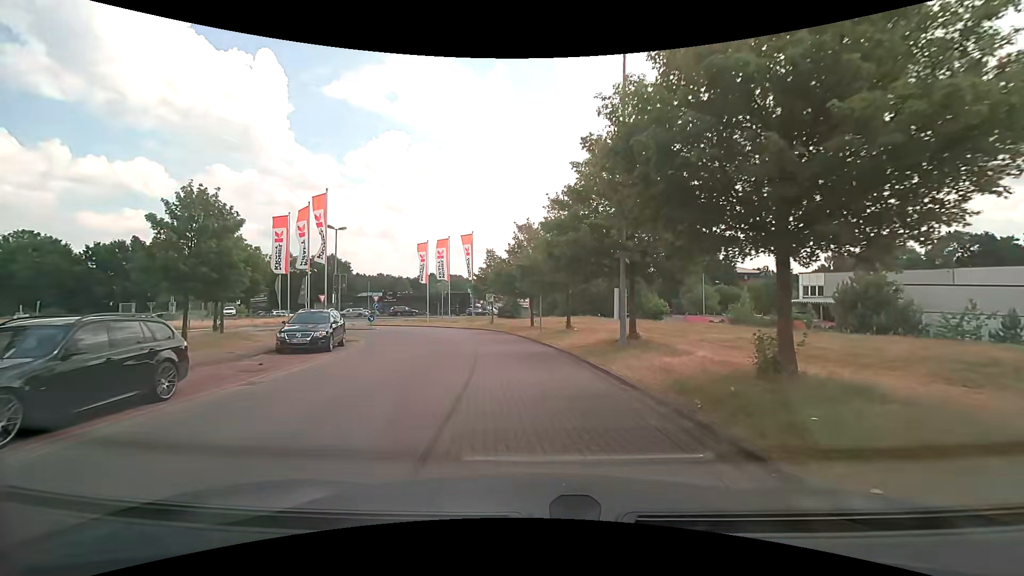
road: service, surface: asphalt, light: Day
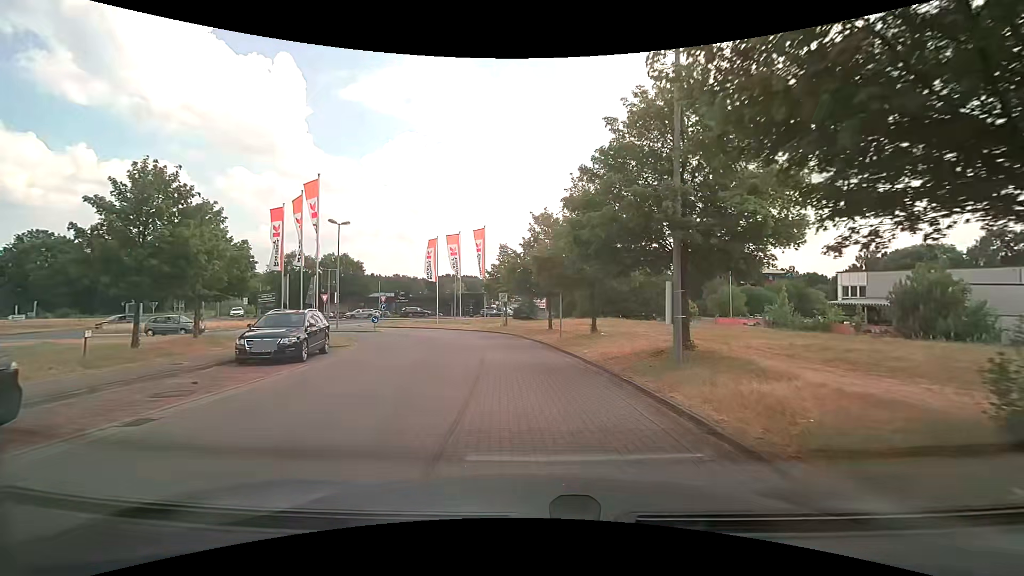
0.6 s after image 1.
(0.0, +3.5) m; -1°
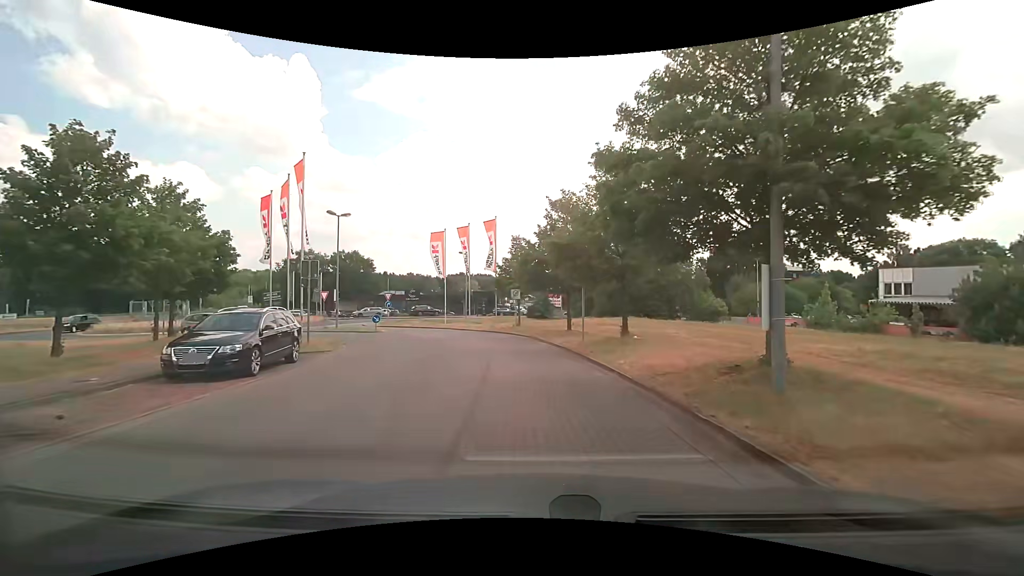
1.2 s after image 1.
(-0.1, +3.4) m; -2°
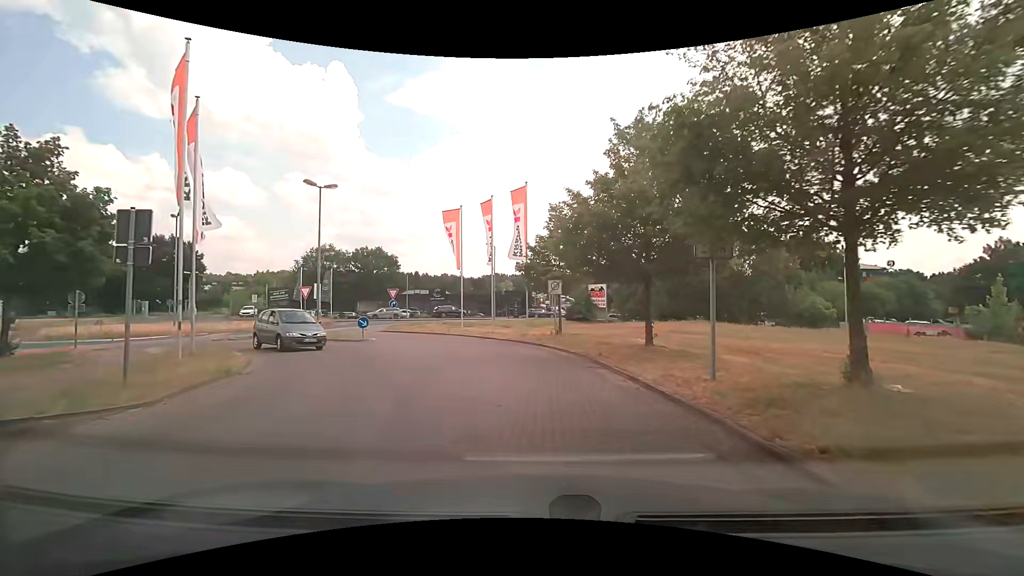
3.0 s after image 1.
(-0.3, +9.9) m; -5°
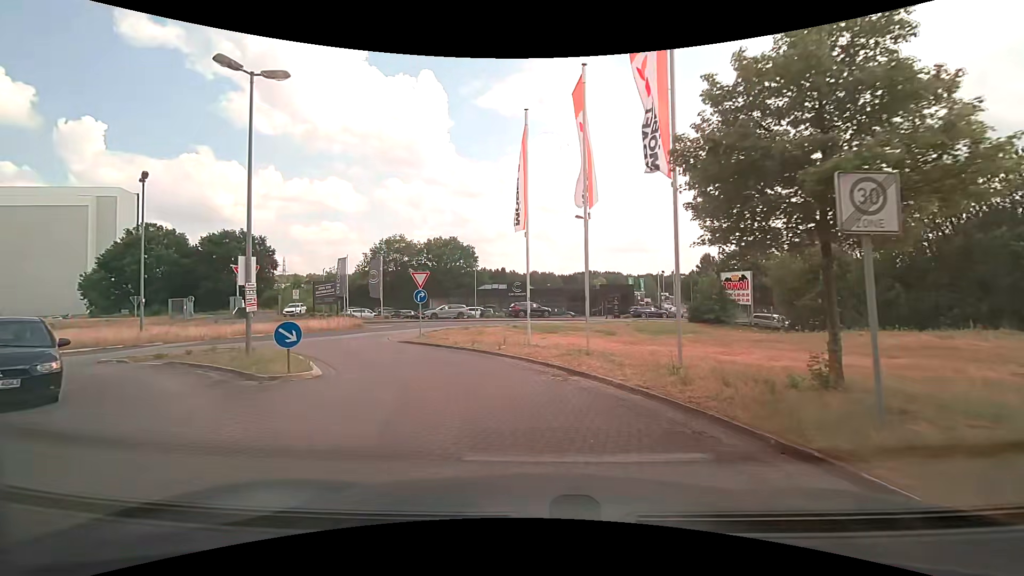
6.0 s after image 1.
(-0.8, +15.5) m; -10°
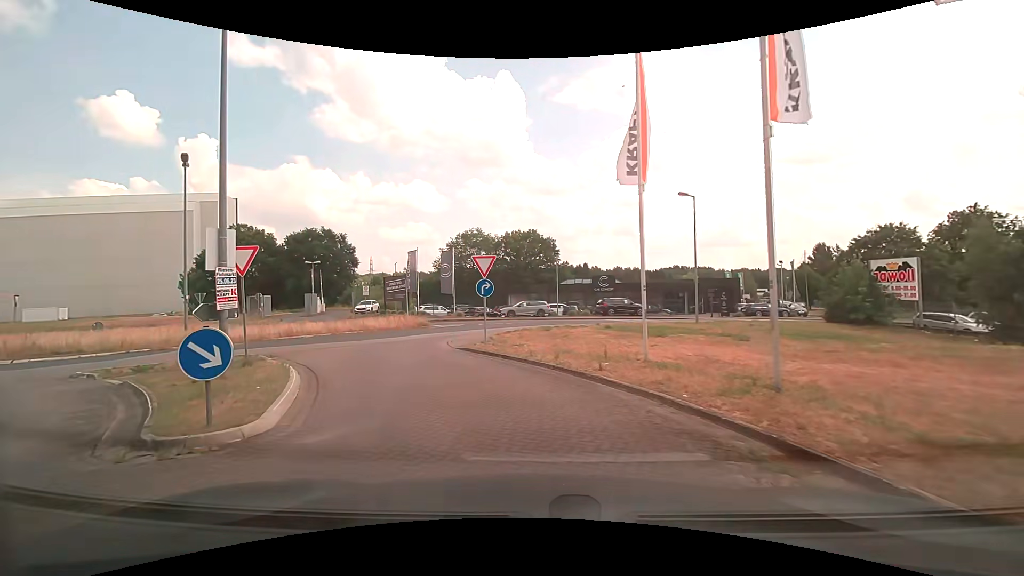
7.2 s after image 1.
(-0.4, +5.9) m; -9°
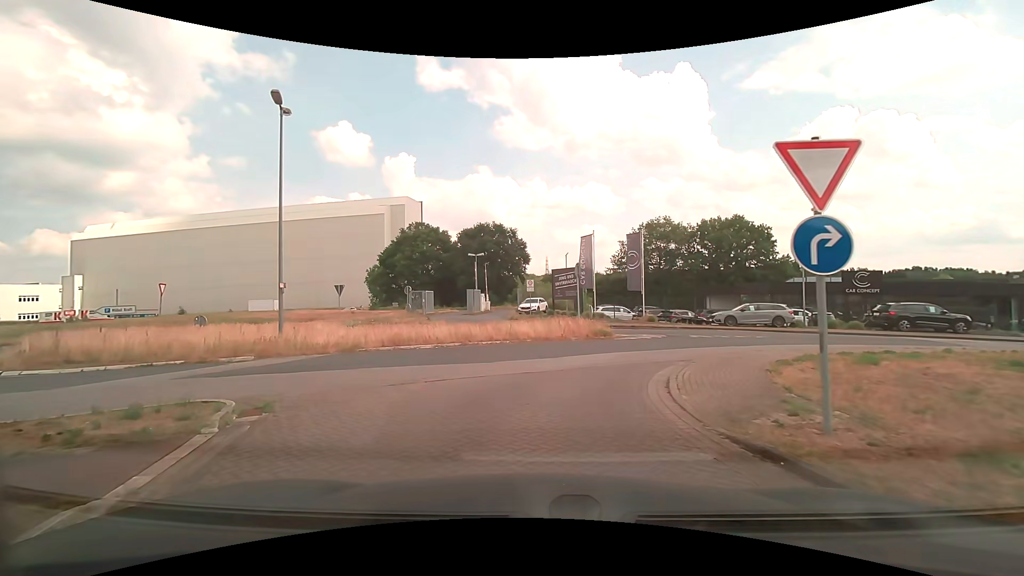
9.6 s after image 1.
(-1.9, +10.9) m; -20°
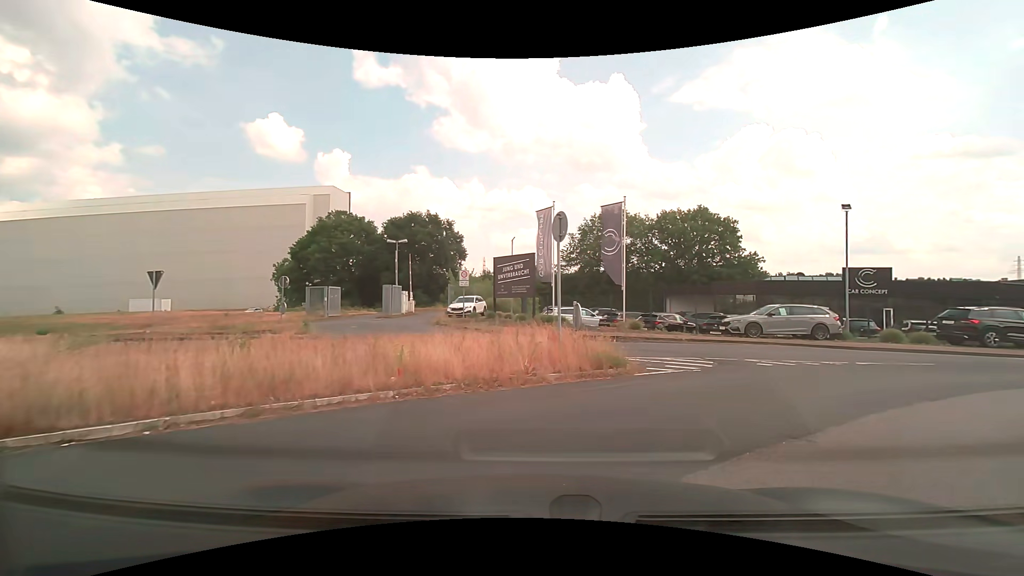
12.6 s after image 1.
(-0.1, +10.9) m; +8°
(+4, +9) (+12, +14) (+22, +16) (+32, +17) (+42, +18) (+49, +24) (+52, +34) (+54, +44) (+58, +53) (+63, +61) m
